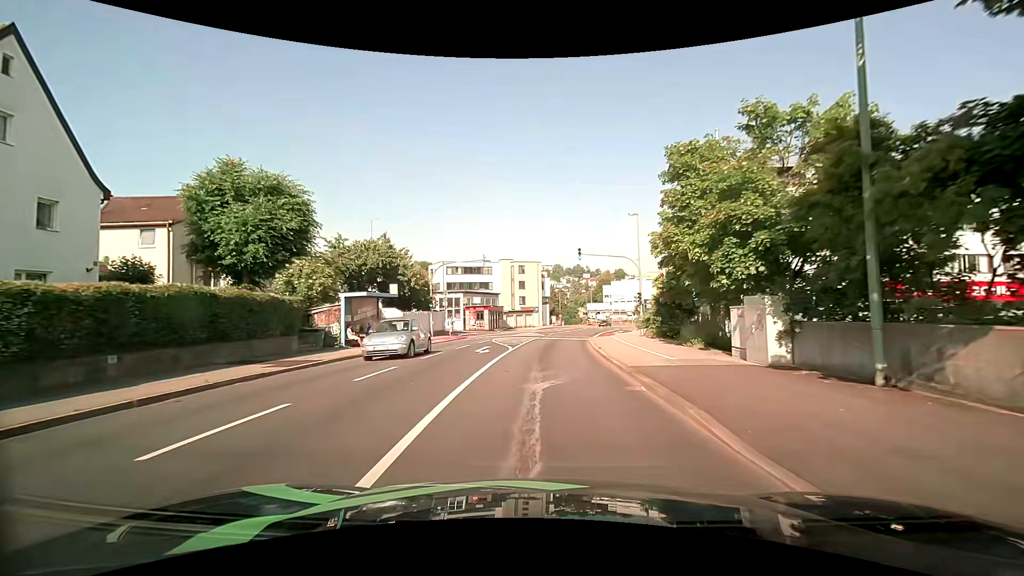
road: tertiary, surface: asphalt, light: Day
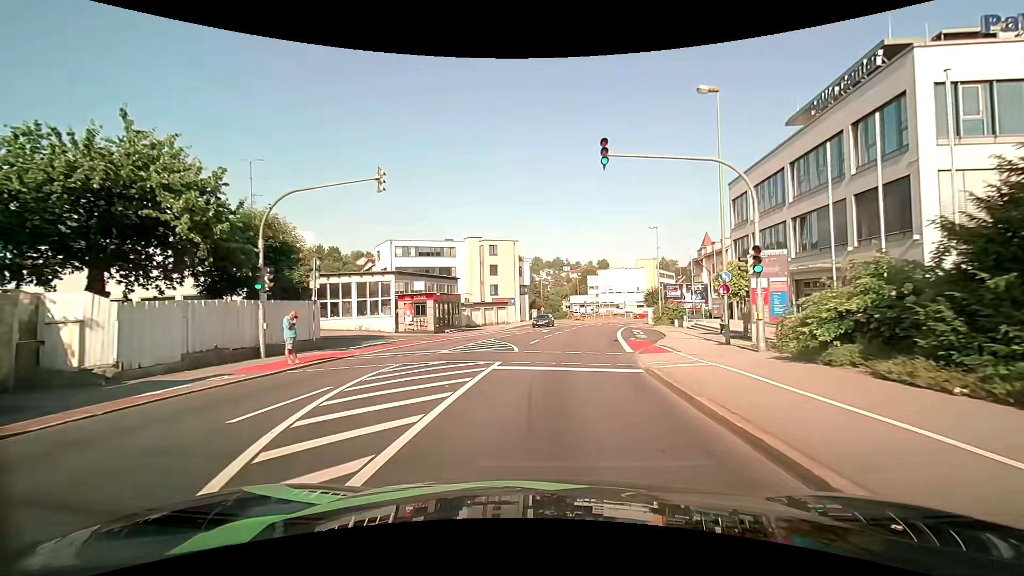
(+0.4, +22.3) m; +2°
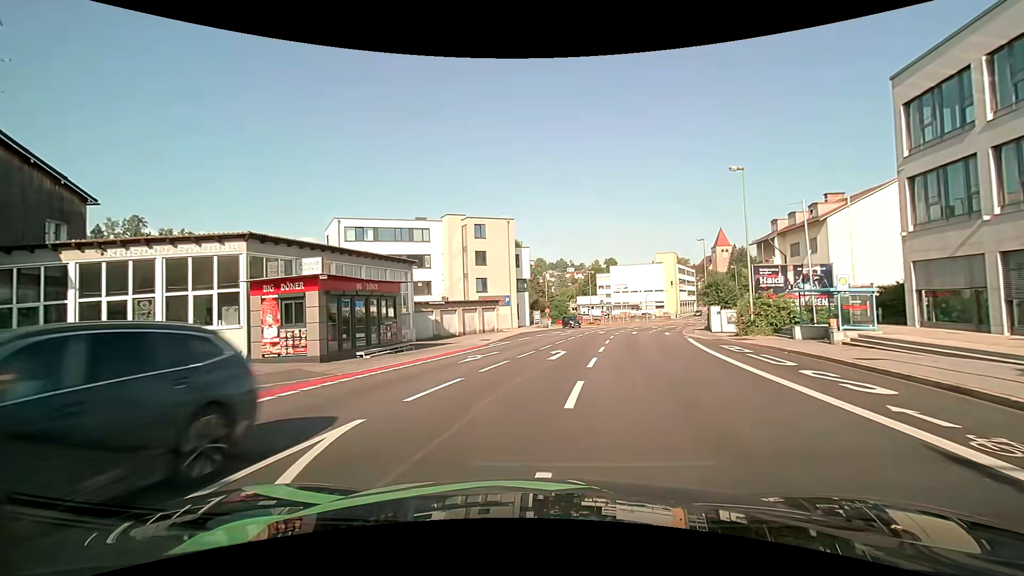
(+0.2, +20.9) m; -1°
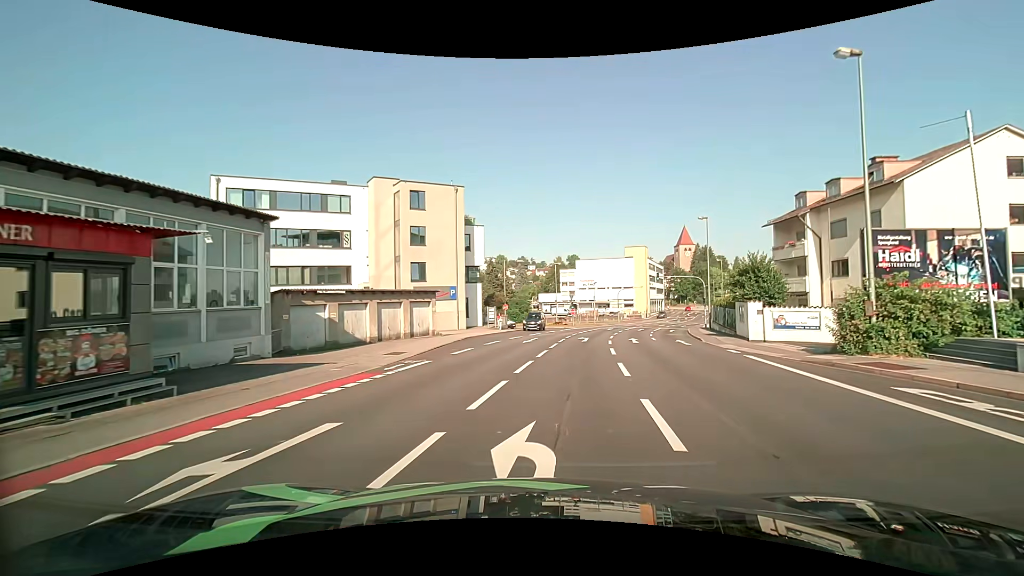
(+0.5, +14.1) m; +5°
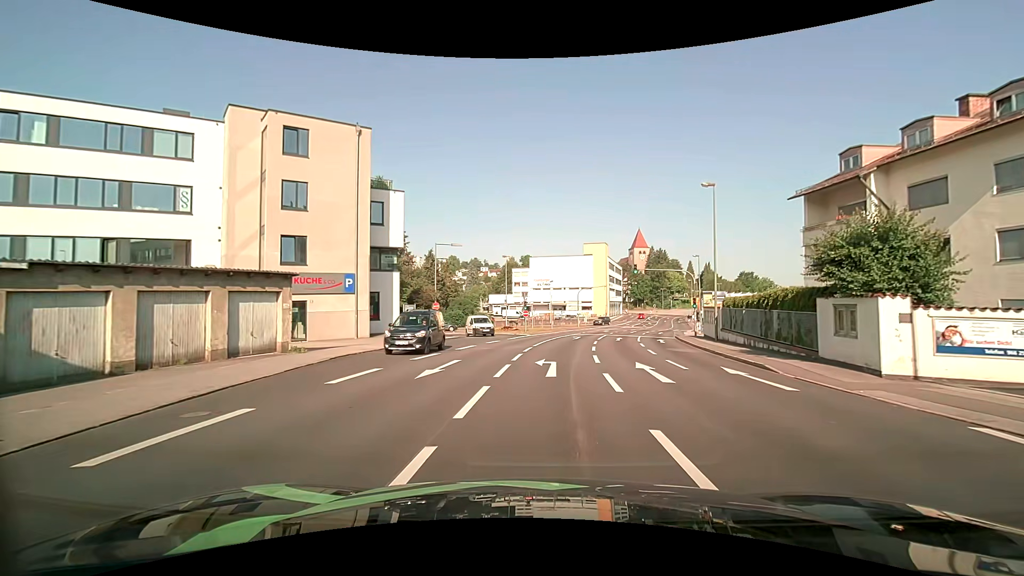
(+0.7, +14.3) m; +5°
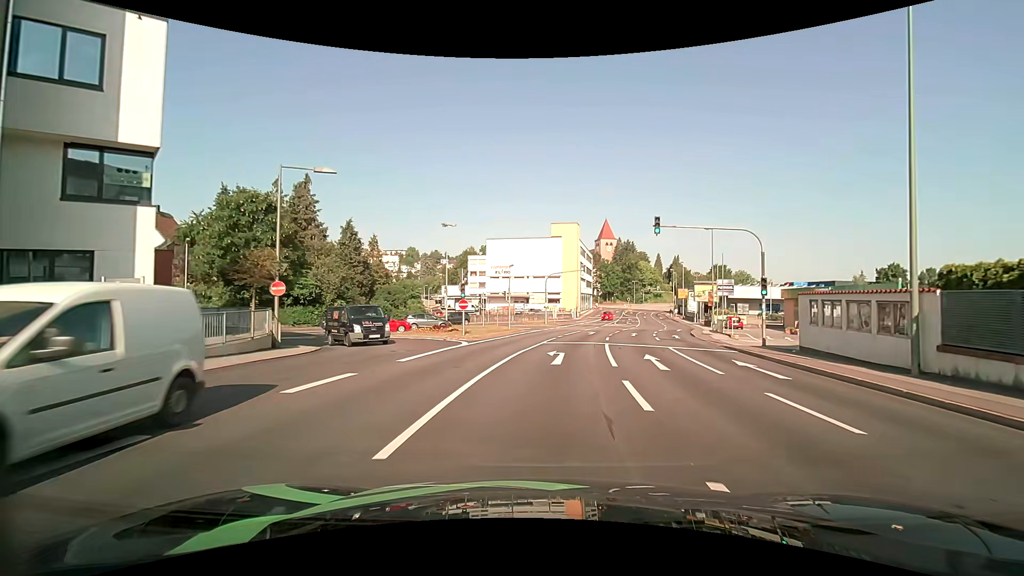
(+1.0, +20.0) m; +5°
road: tertiary_link
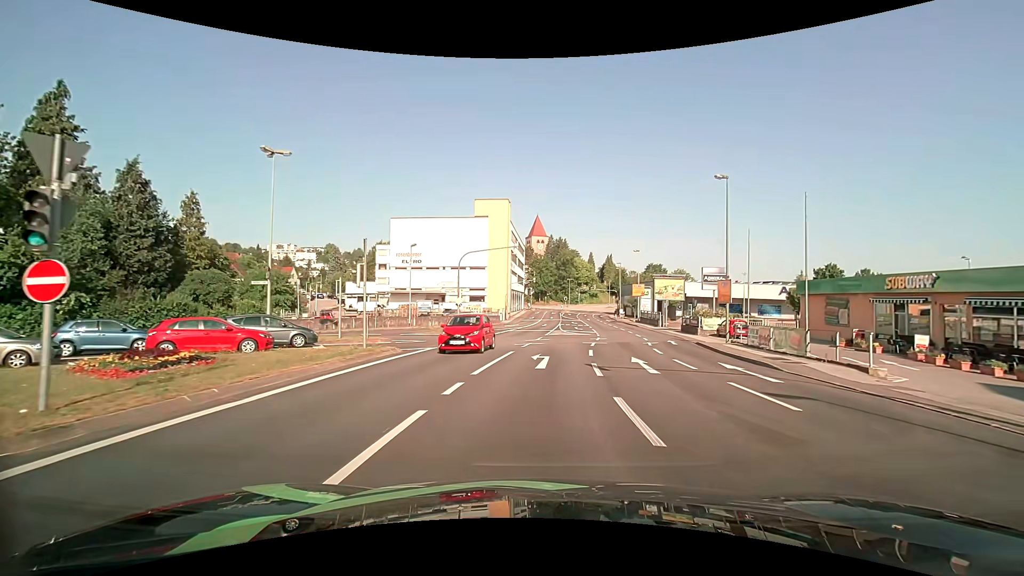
(+1.4, +21.4) m; +8°
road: tertiary
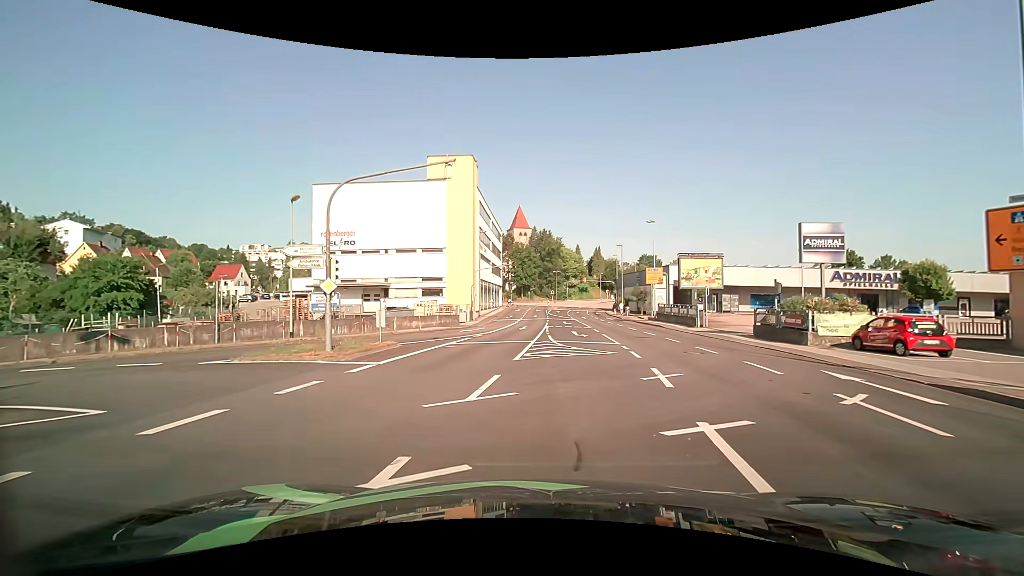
(+0.8, +19.9) m; +3°
(-3, +9) (-11, +14) (-20, +10) (-27, +3) (-33, -5) (-38, -14) (-44, -22) (-49, -30) (-55, -39) (-60, -47) m
